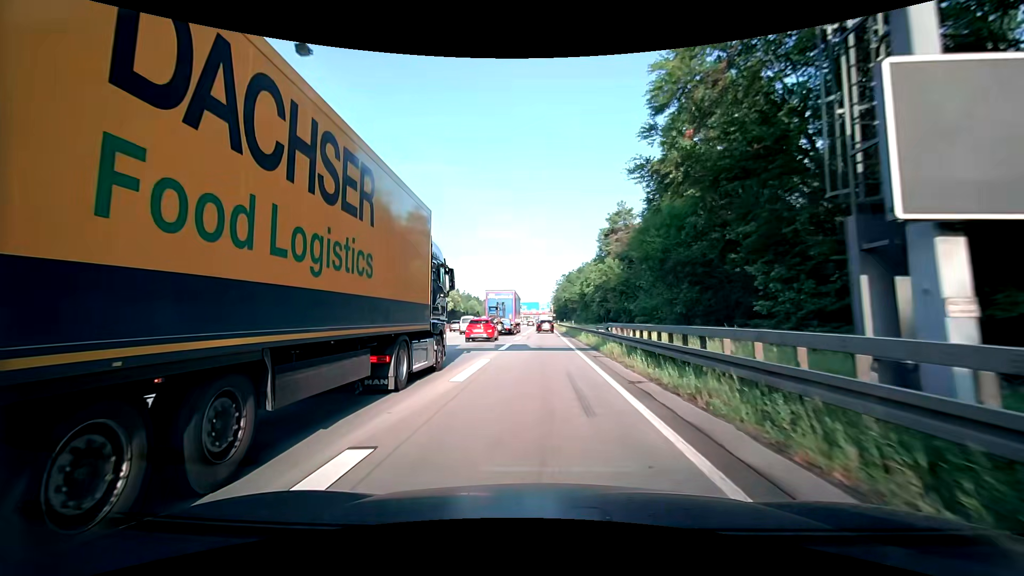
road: motorway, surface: asphalt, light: Day
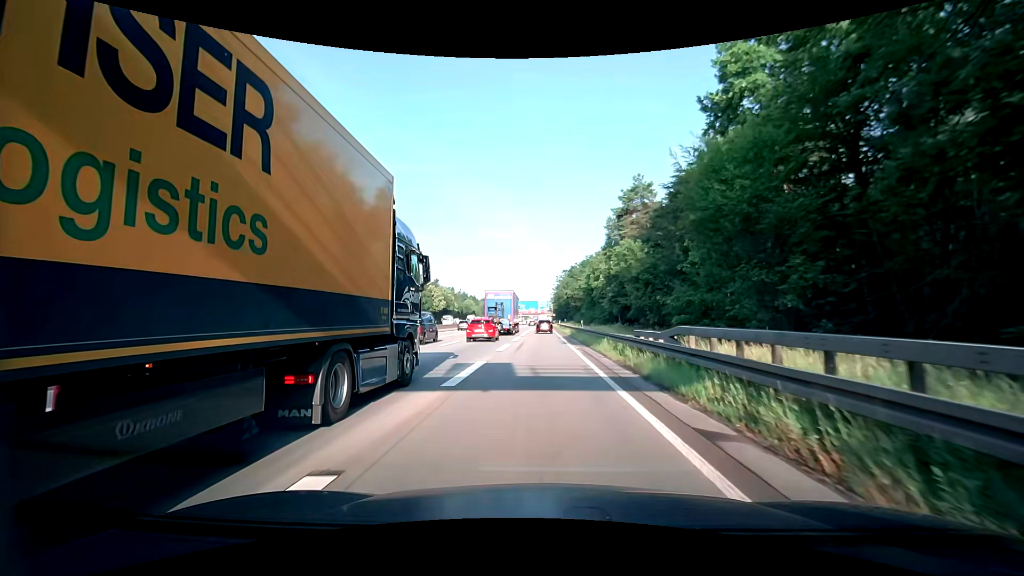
(+0.1, +12.7) m; 0°
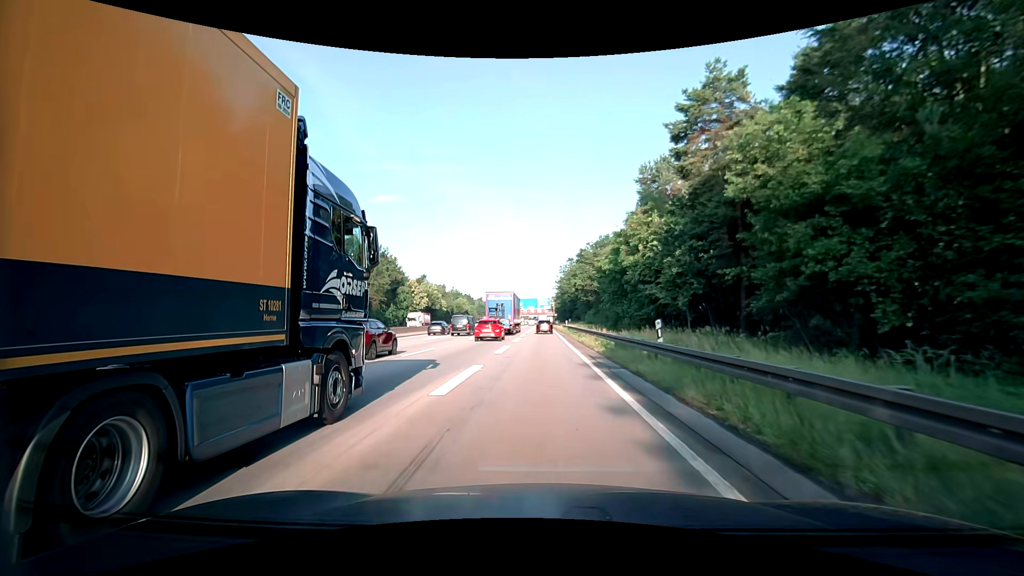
(+0.3, +25.3) m; +1°
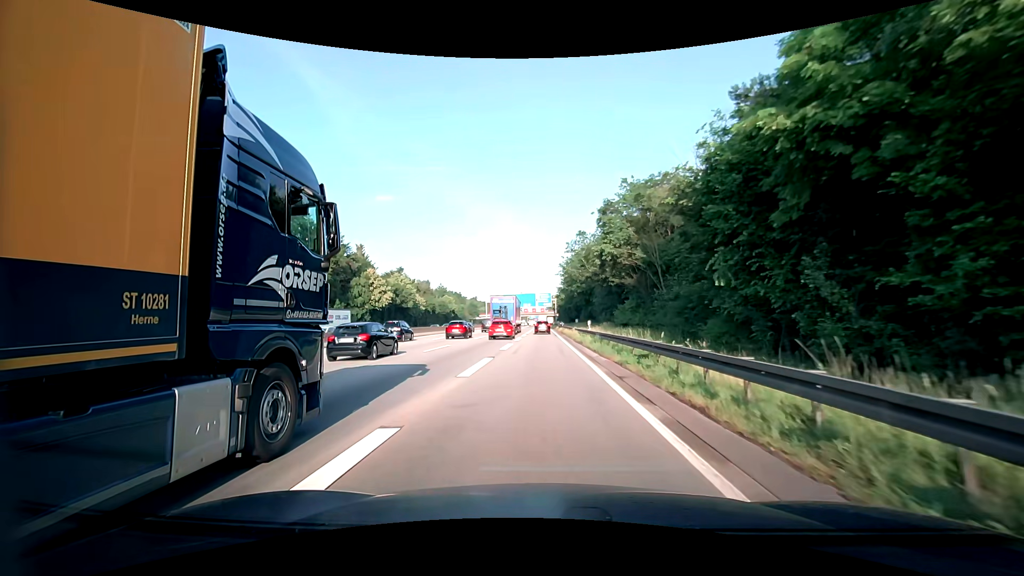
(0.0, +32.8) m; 0°
(0, +10) (0, +20) (0, +30) (0, +40) (0, +50) (0, +60) (0, +70) (0, +80) (0, +90) (0, +100) m
